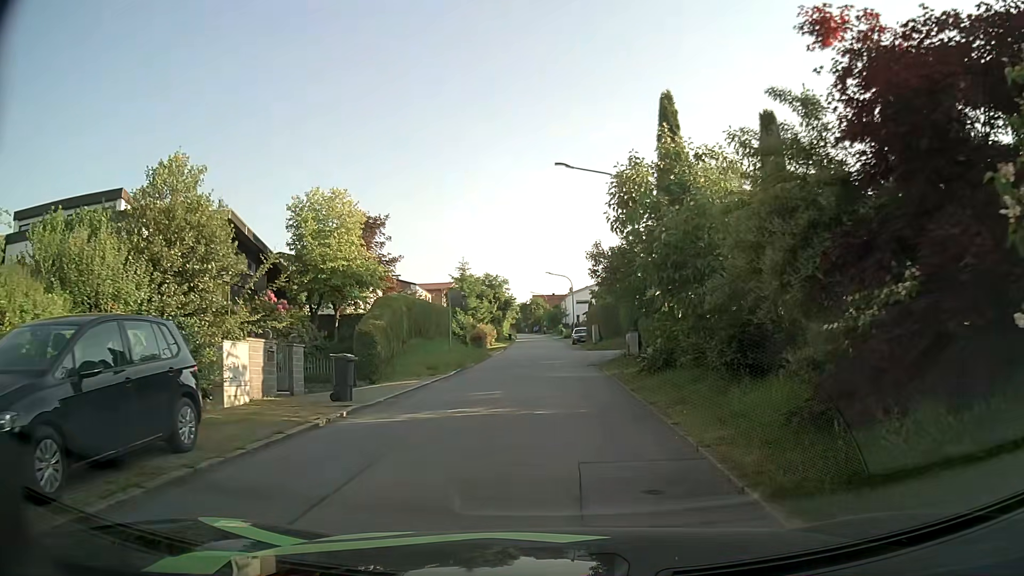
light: Day
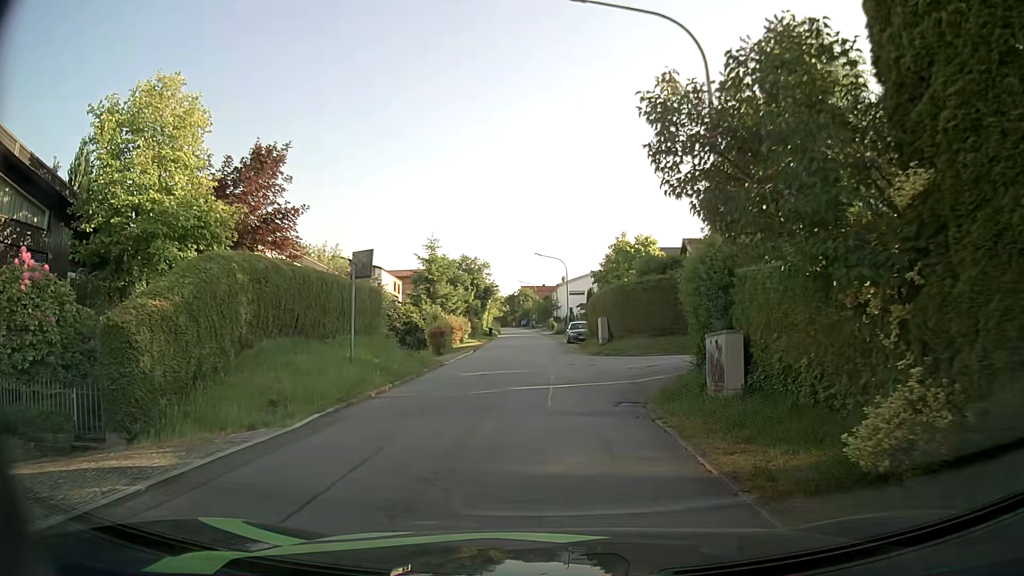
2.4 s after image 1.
(+0.2, +13.7) m; +1°
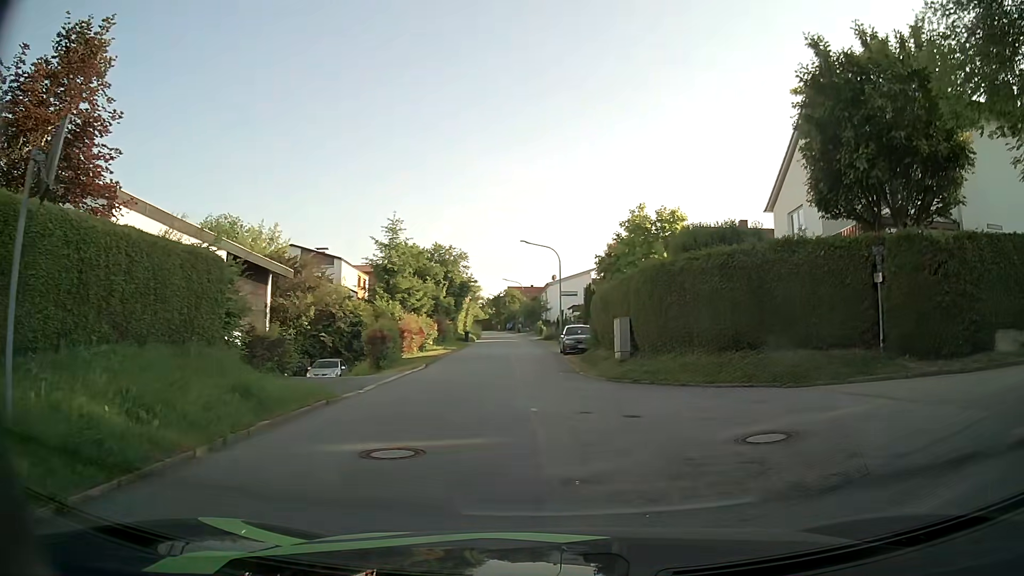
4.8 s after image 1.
(-0.1, +11.3) m; +1°
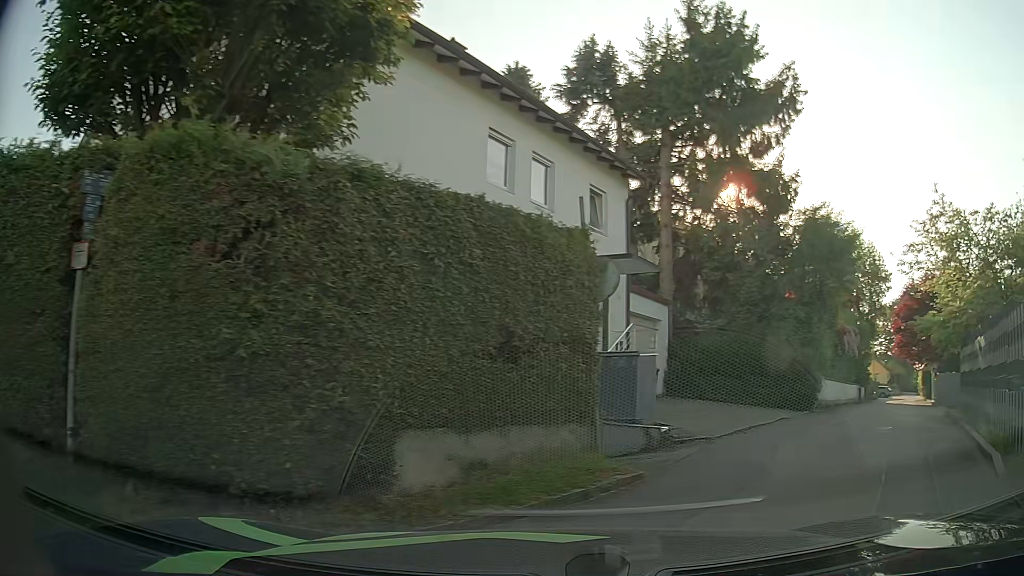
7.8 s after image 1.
(+3.7, +8.4) m; +59°
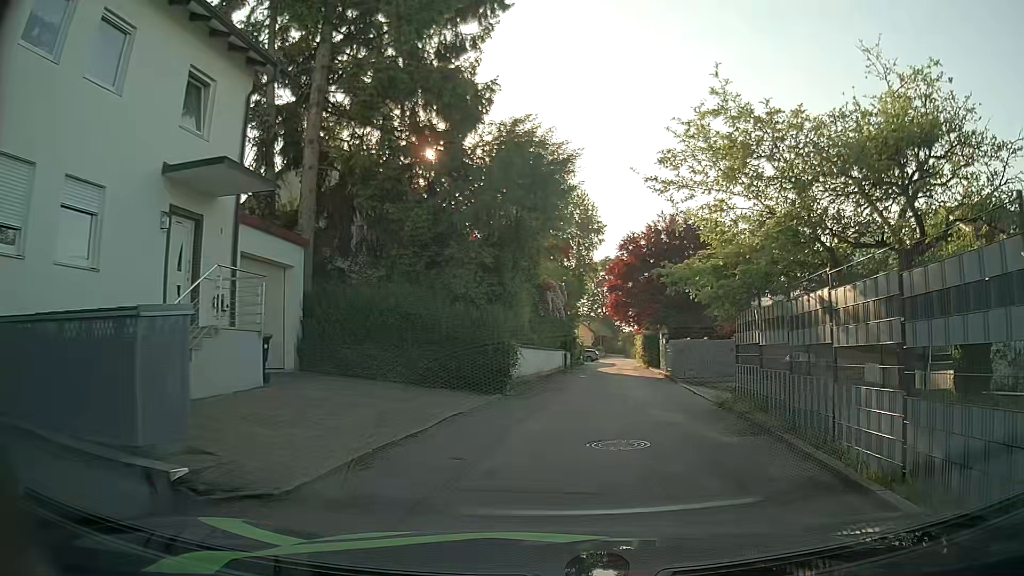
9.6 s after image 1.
(+1.6, +6.4) m; +25°
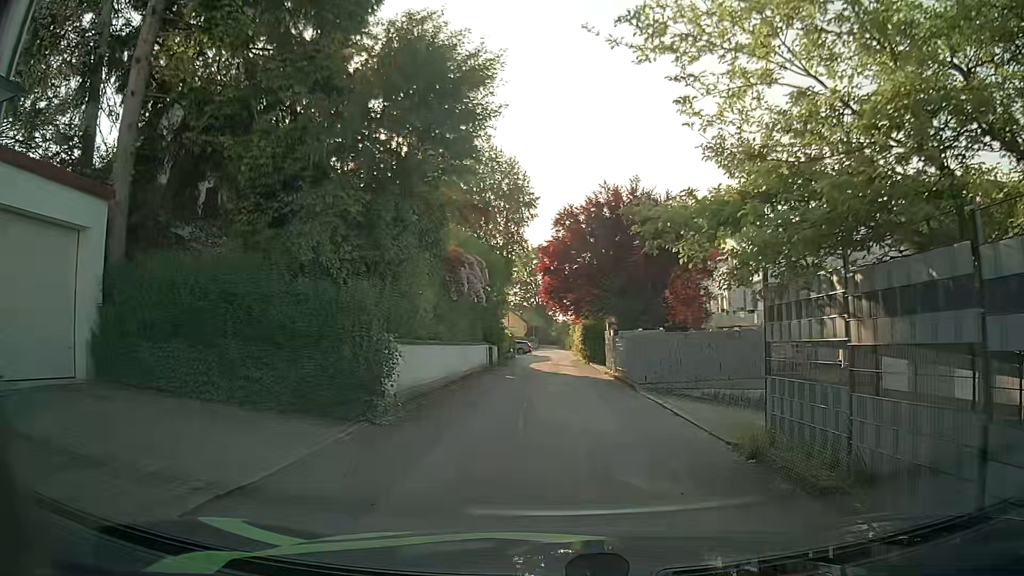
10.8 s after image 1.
(+0.3, +6.1) m; +6°
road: residential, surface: asphalt
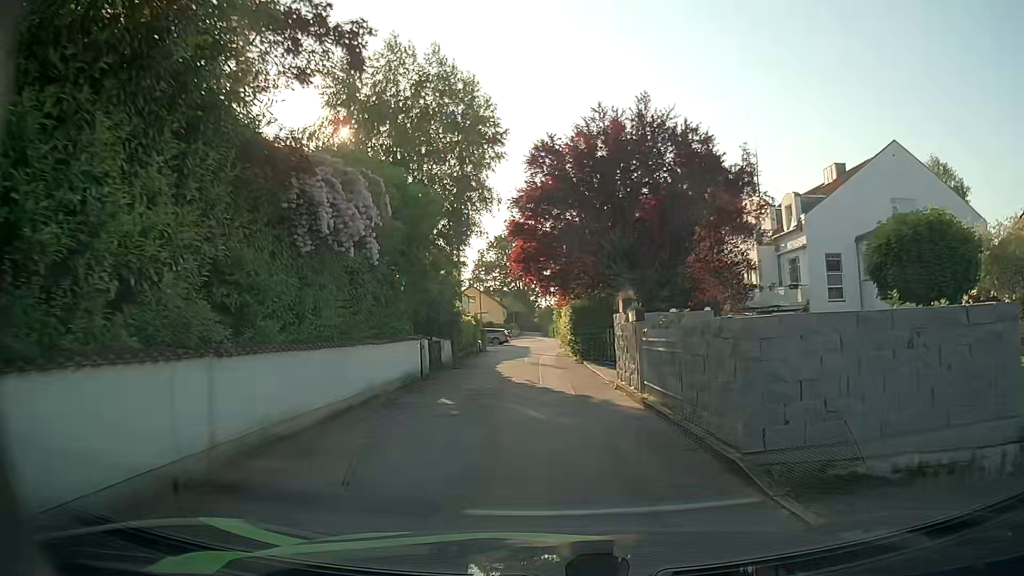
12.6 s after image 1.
(+0.1, +10.8) m; +1°
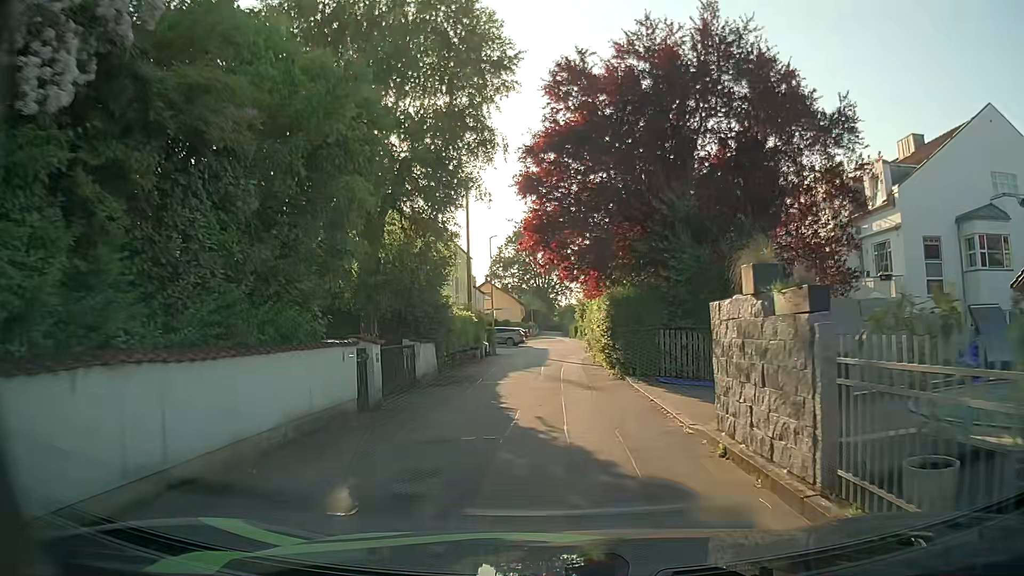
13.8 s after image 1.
(-0.2, +7.6) m; -2°
